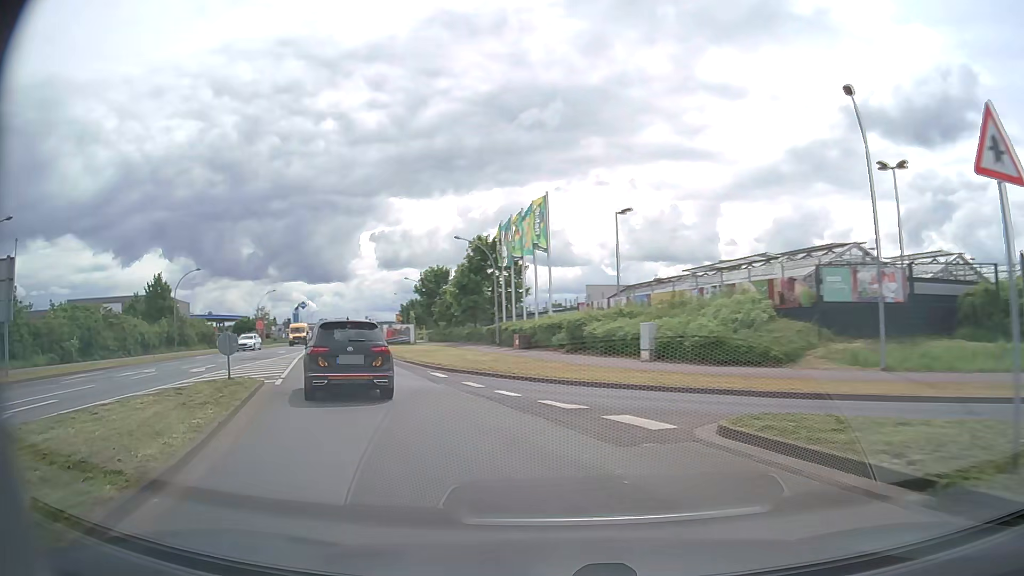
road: tertiary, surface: asphalt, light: Day
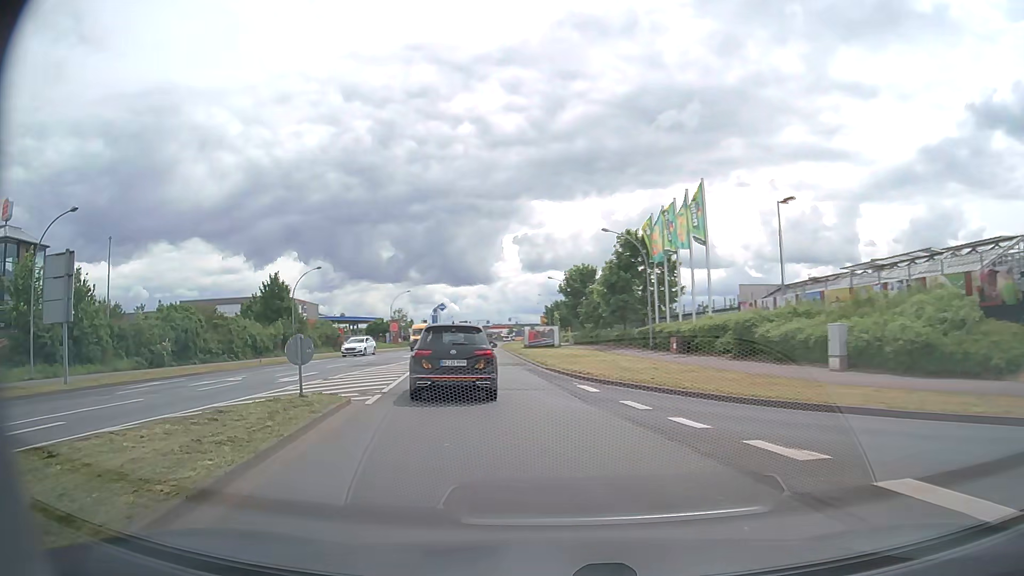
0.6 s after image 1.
(-0.5, +4.7) m; -13°
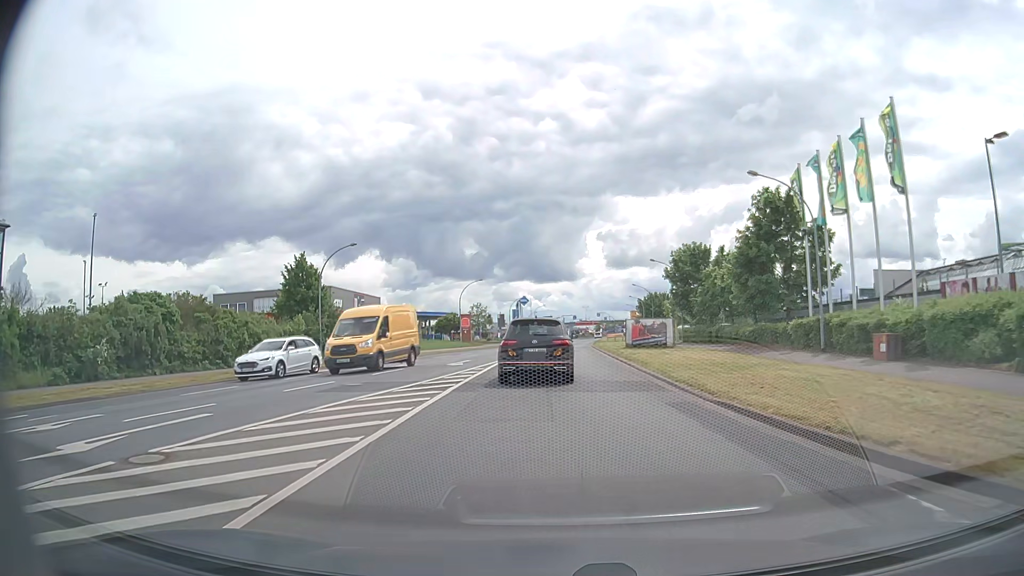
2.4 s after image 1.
(-1.7, +14.7) m; -8°
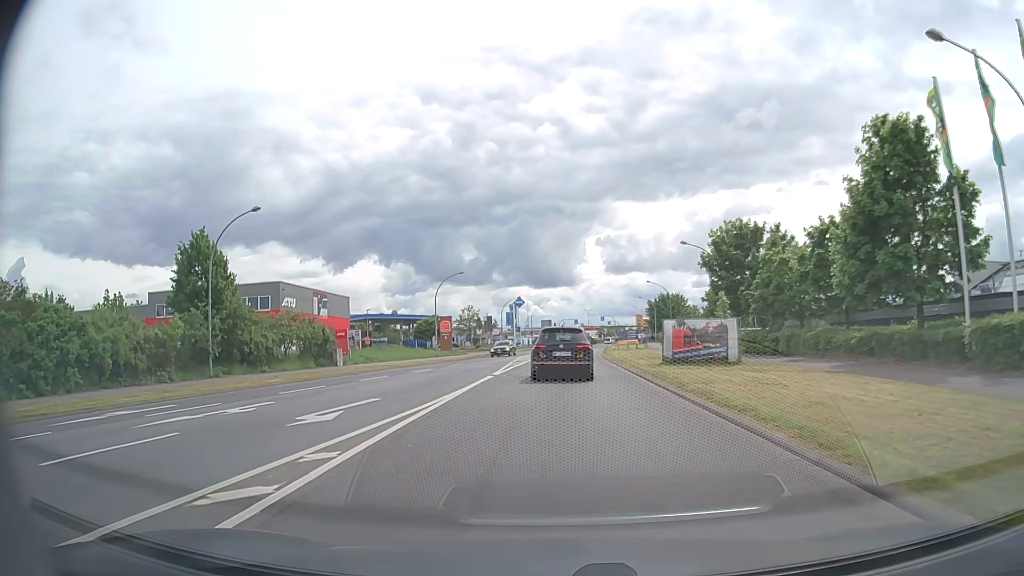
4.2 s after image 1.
(+0.1, +15.8) m; 0°
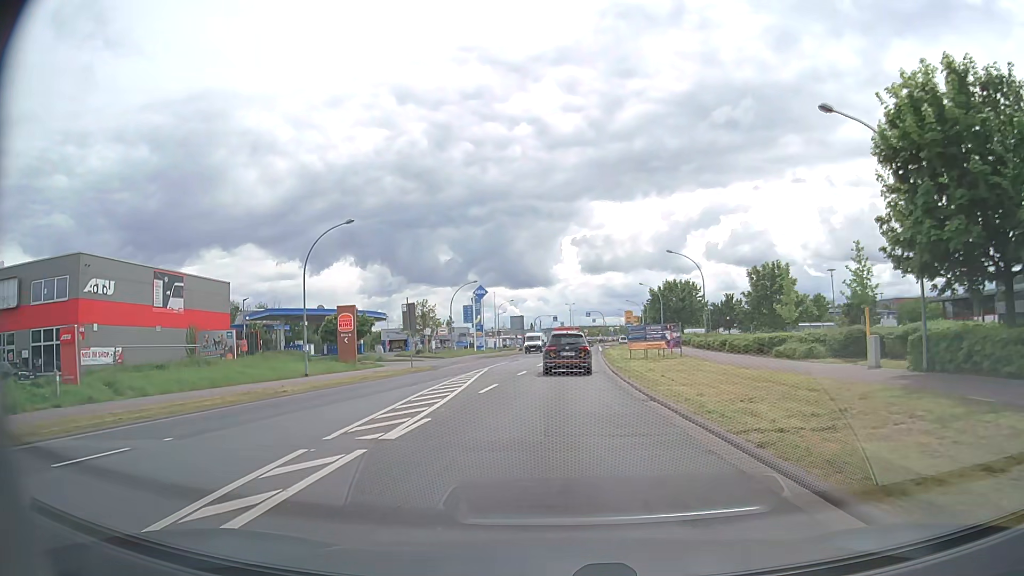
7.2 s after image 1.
(+0.8, +29.2) m; +3°
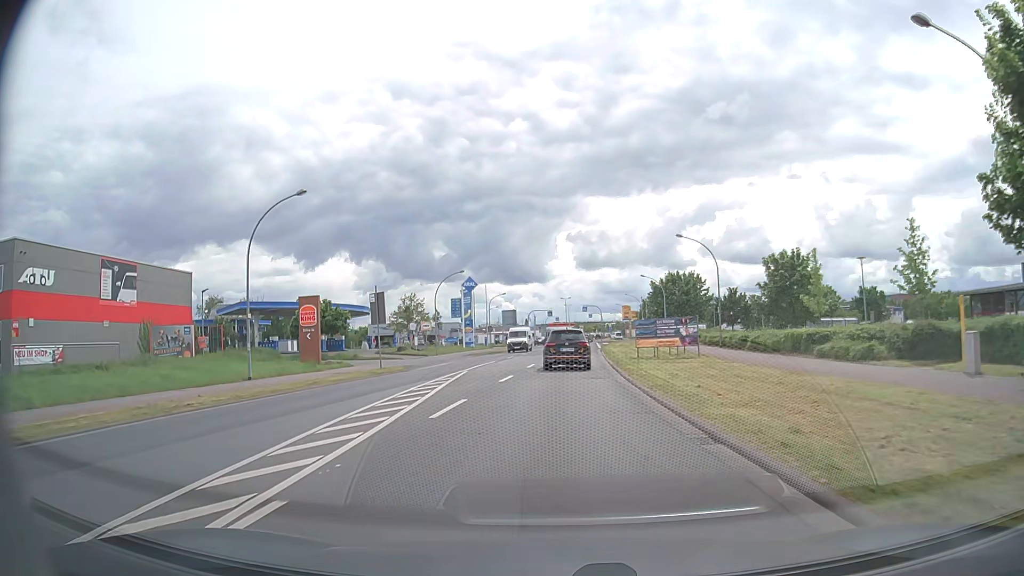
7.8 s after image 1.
(-0.1, +6.3) m; -1°
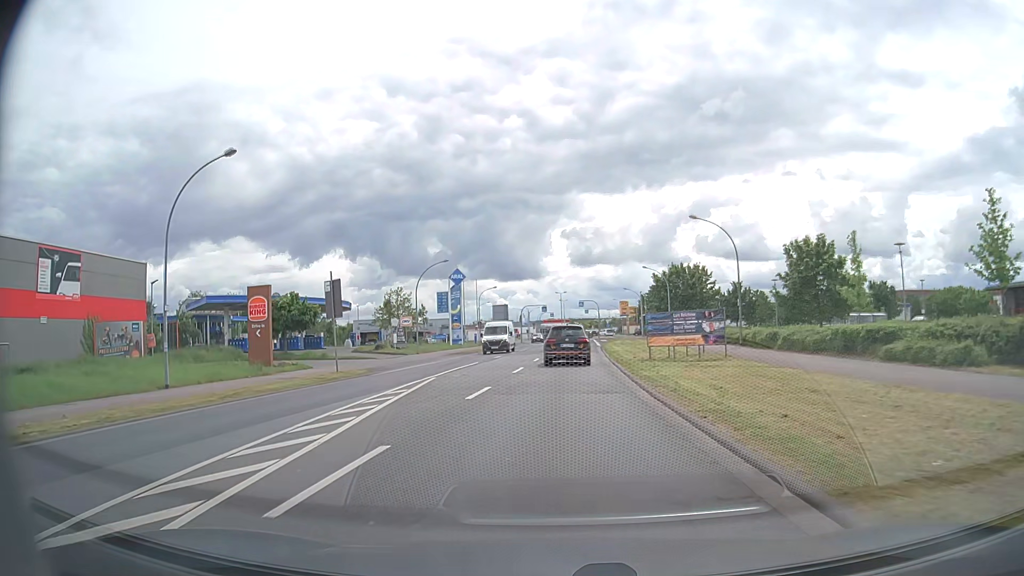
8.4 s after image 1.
(+0.1, +6.4) m; +1°
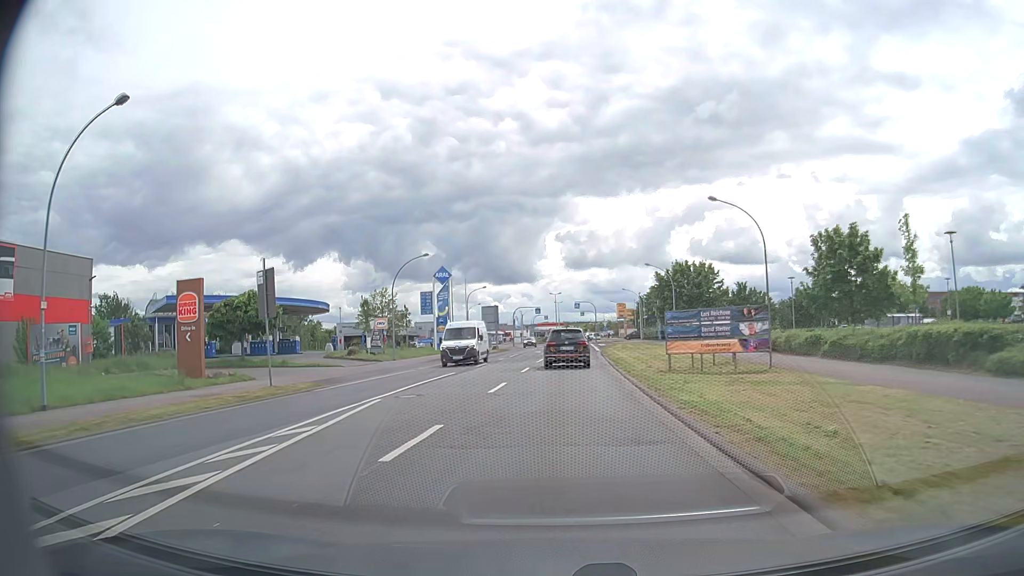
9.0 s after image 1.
(0.0, +6.5) m; +1°
(0, +10) (0, +20) (+1, +30) (+1, +40) (+1, +50) (+2, +60) (+2, +70) (+2, +80) (+3, +90) (+3, +100) m
